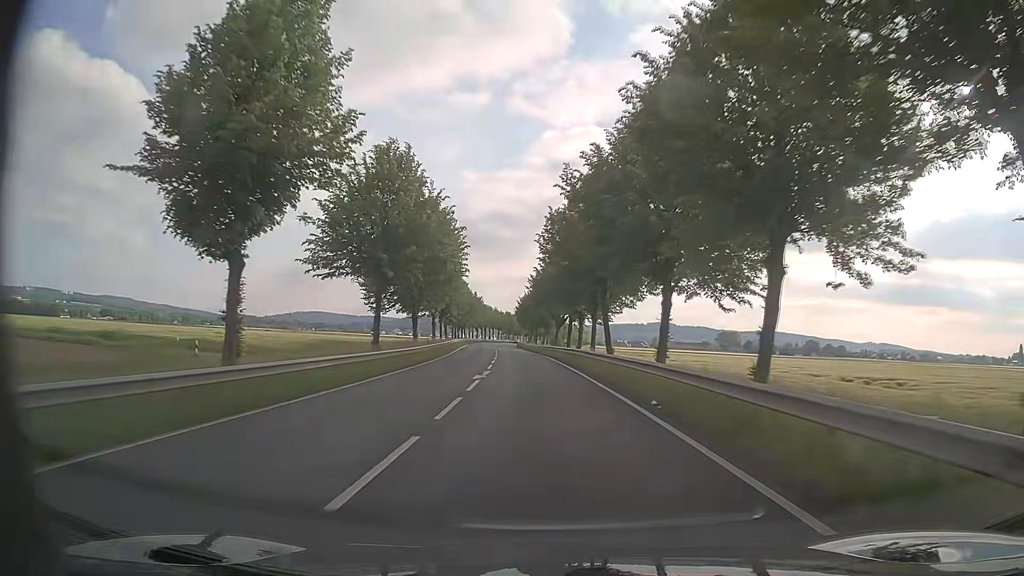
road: primary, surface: asphalt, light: Day
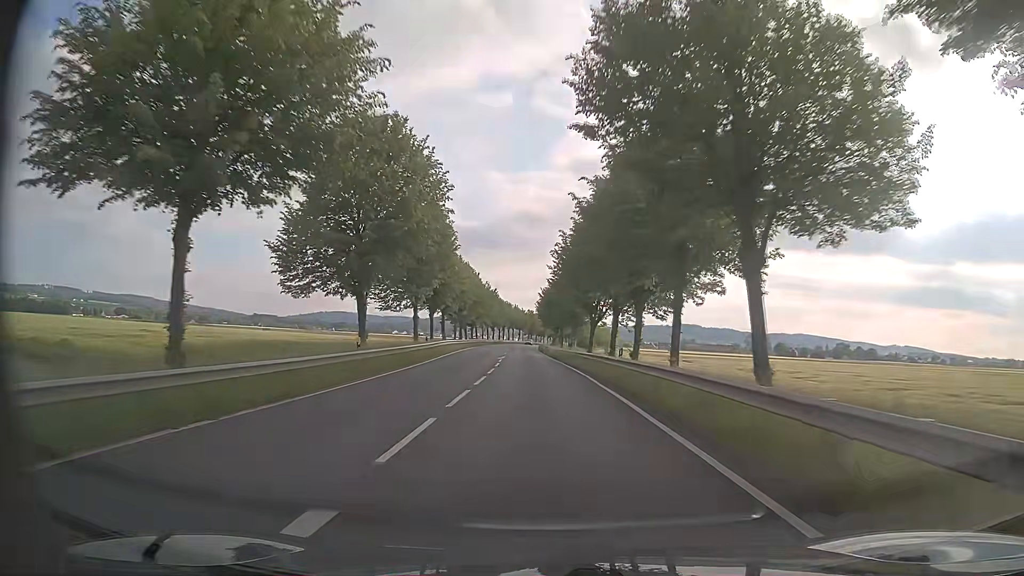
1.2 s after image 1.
(-0.3, +22.2) m; -2°
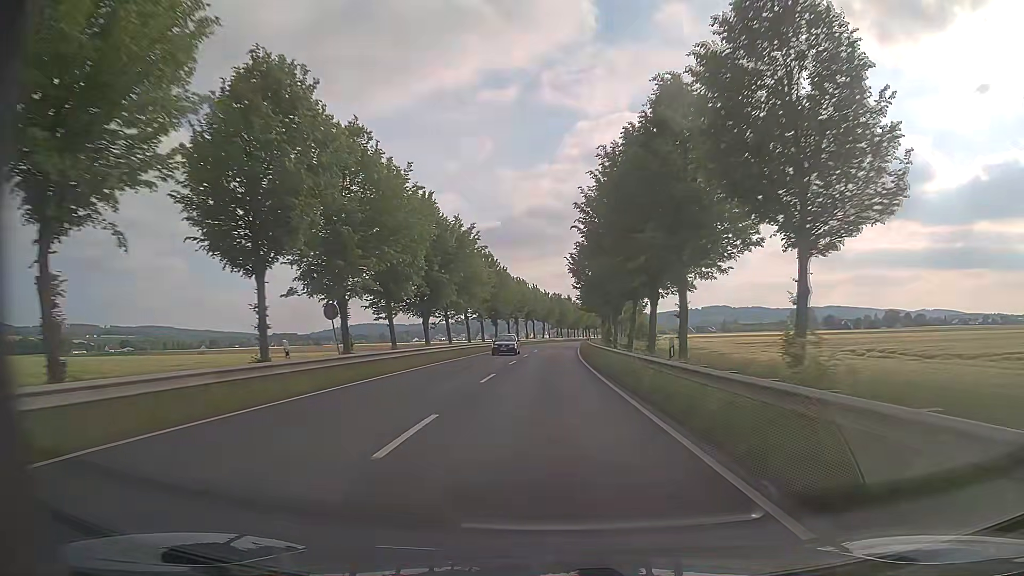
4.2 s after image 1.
(-1.4, +60.7) m; -2°
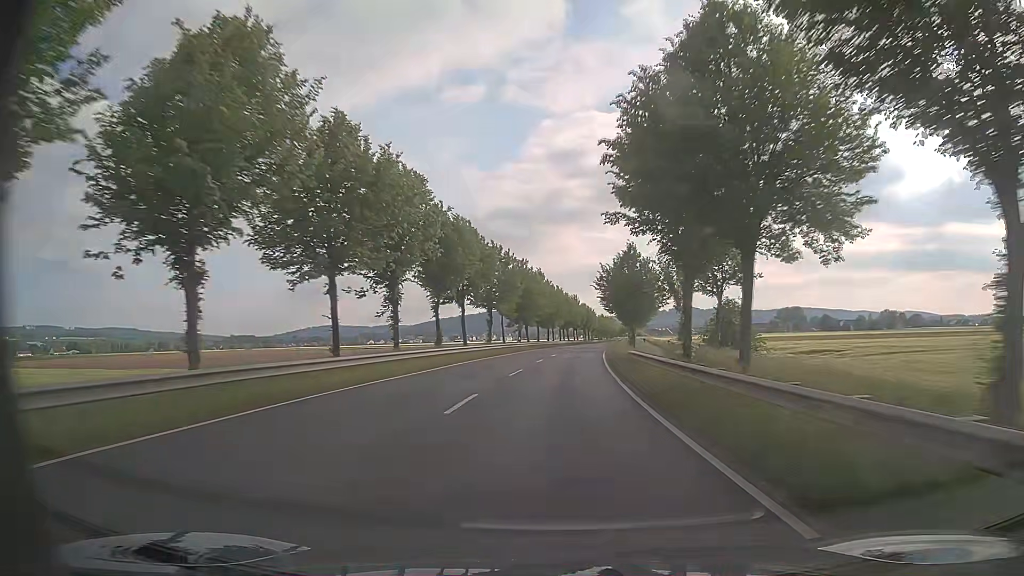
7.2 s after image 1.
(+1.0, +67.5) m; +3°
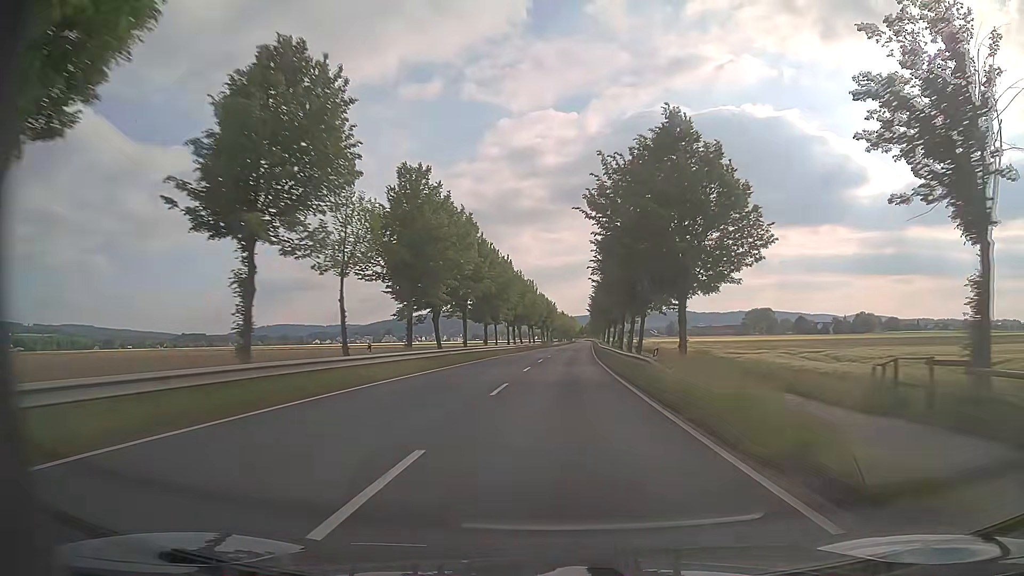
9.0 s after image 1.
(+1.4, +43.4) m; +4°
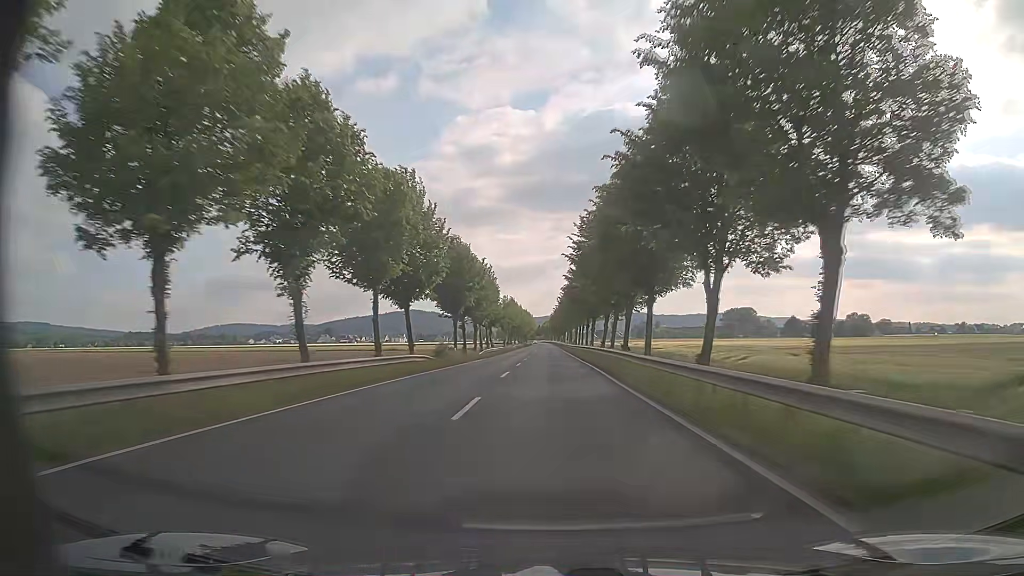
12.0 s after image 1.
(+2.9, +76.9) m; +4°
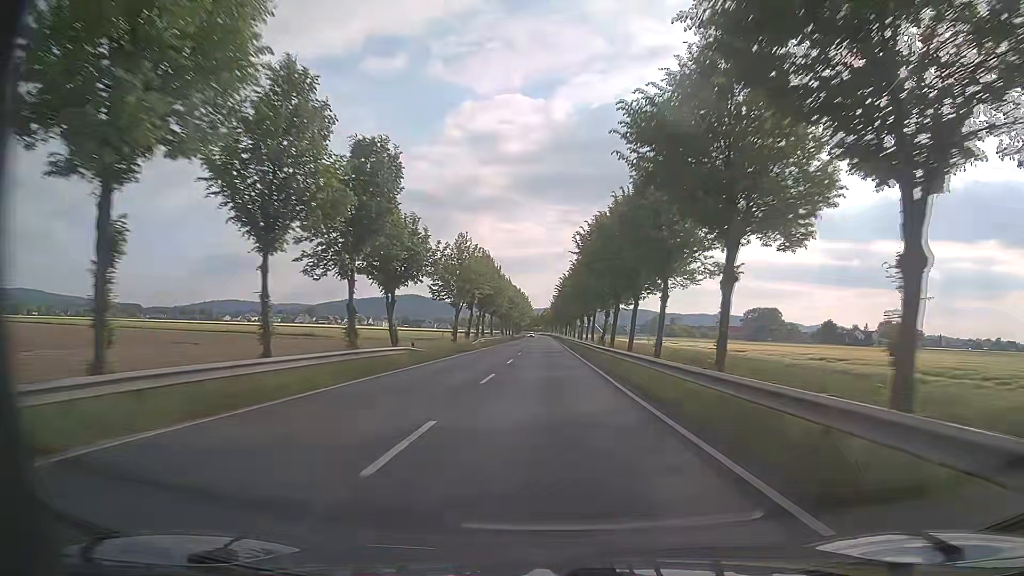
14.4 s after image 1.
(+0.2, +64.1) m; 0°
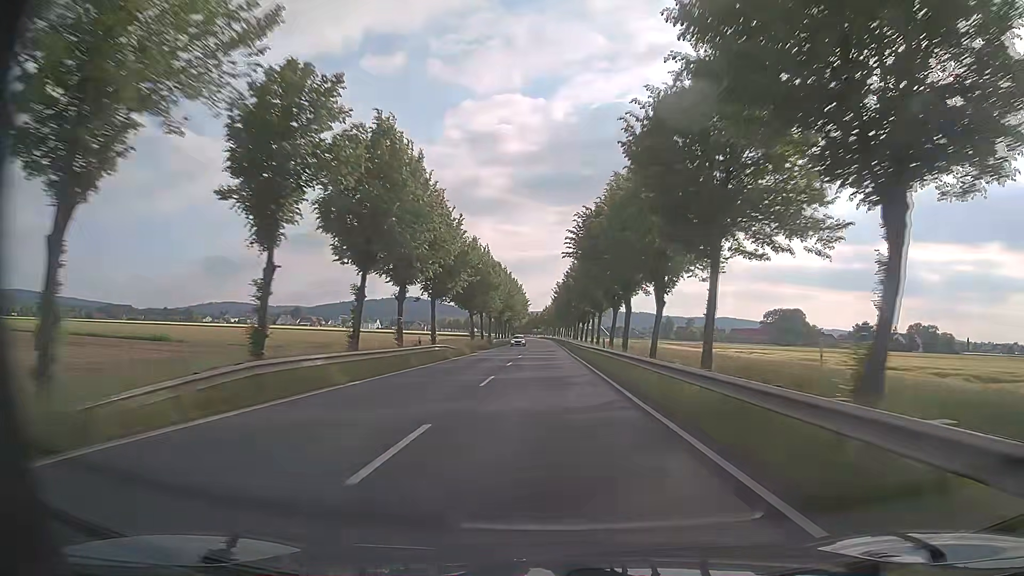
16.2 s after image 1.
(+0.1, +48.7) m; 0°
(0, +10) (0, +20) (0, +30) (0, +40) (0, +50) (0, +60) (0, +70) (0, +80) (0, +90) (0, +100) m
